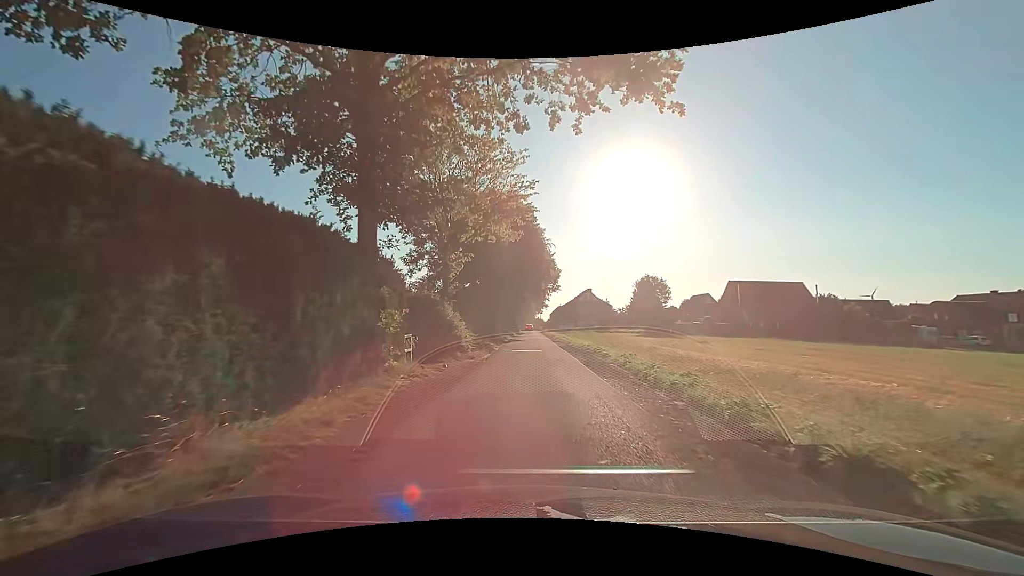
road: residential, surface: asphalt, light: Day
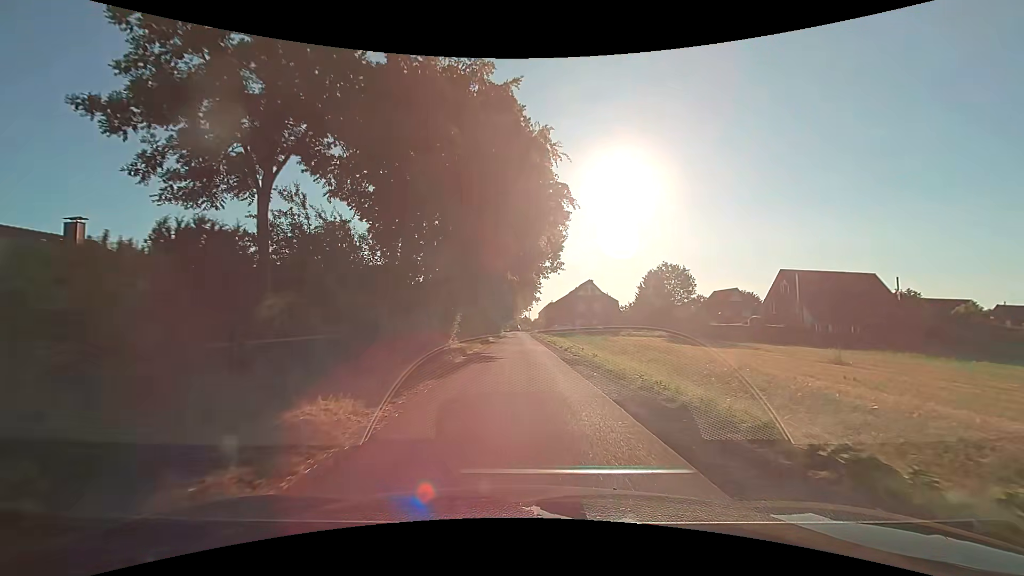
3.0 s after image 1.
(+0.6, +24.5) m; +2°
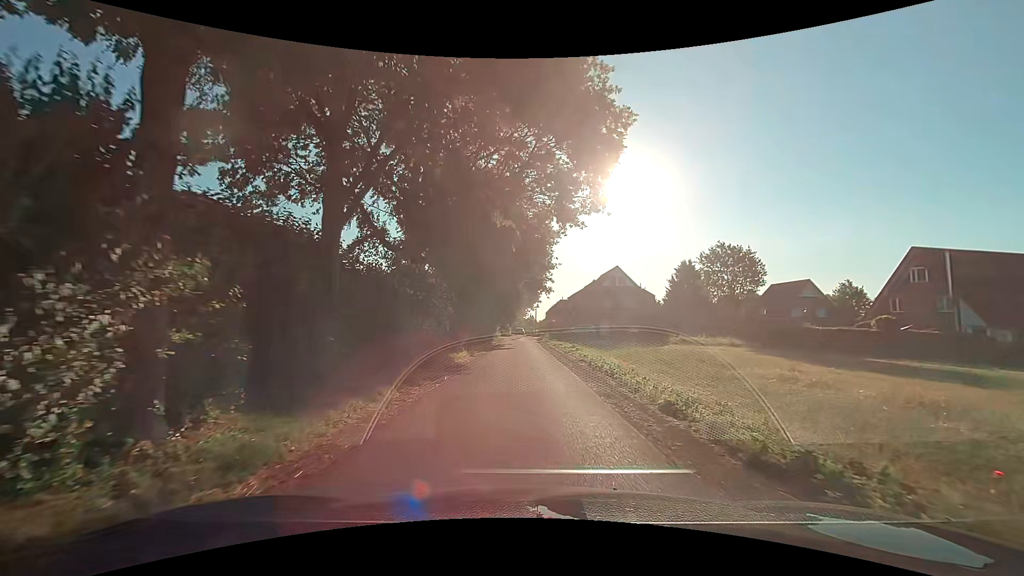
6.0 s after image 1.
(0.0, +23.0) m; -1°
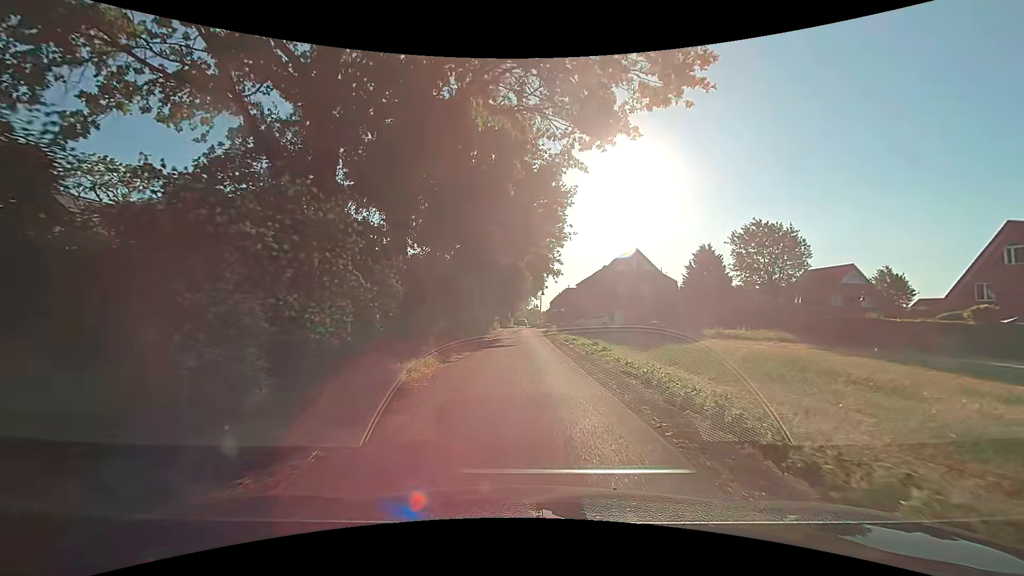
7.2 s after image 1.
(+0.1, +8.9) m; 0°
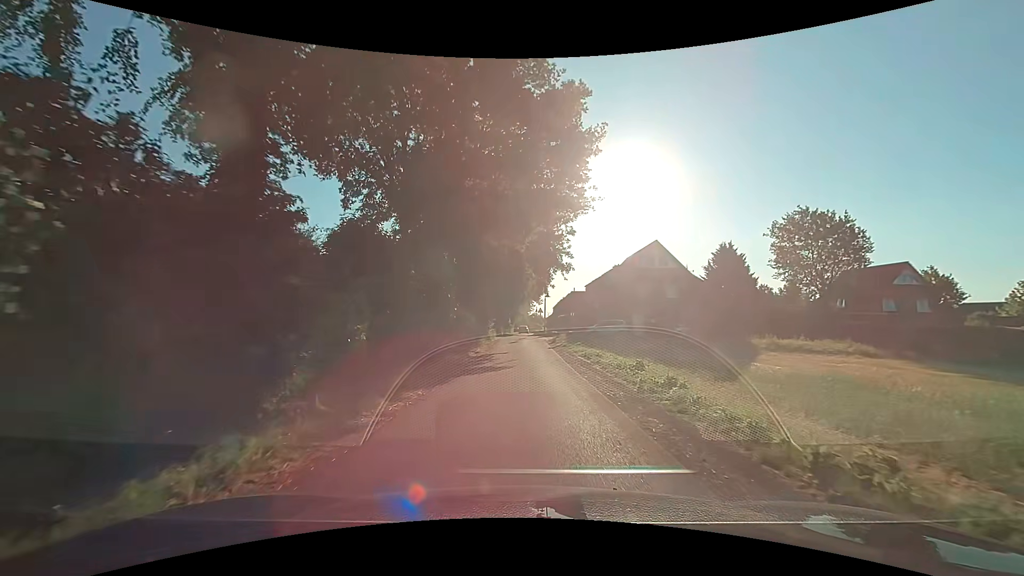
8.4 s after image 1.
(+0.1, +9.0) m; +1°
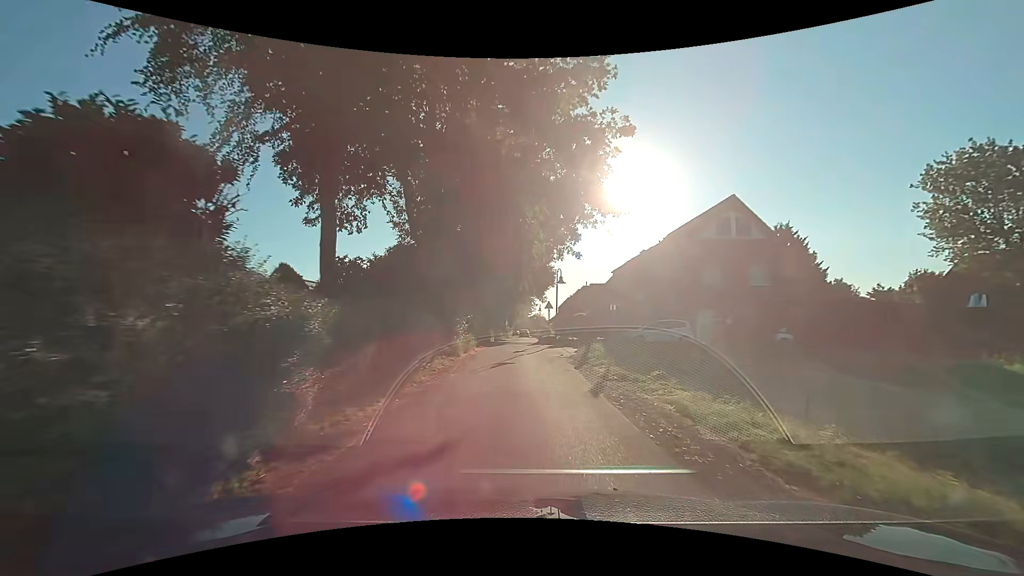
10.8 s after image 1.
(-0.1, +18.1) m; 0°
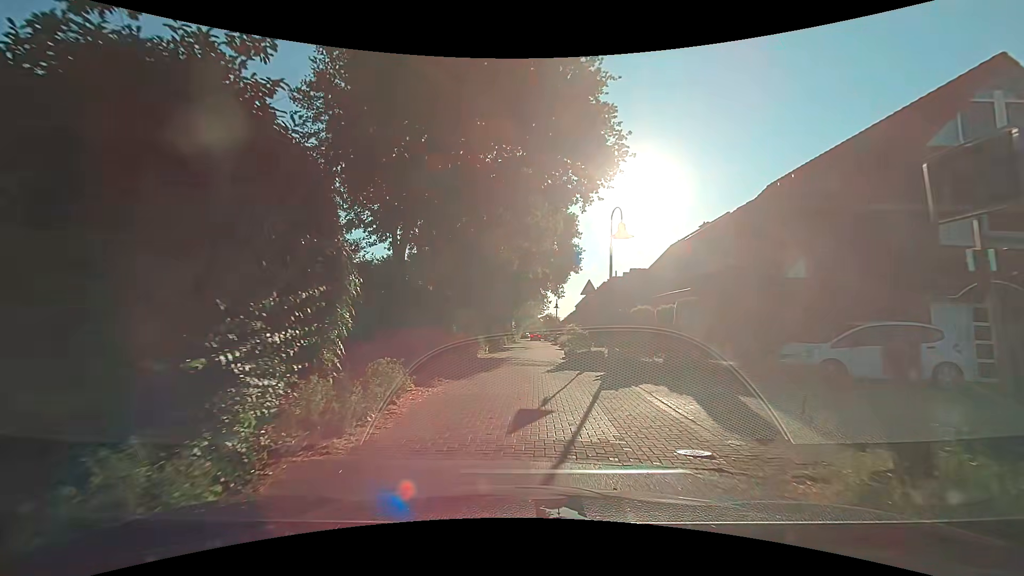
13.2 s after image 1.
(-0.3, +16.6) m; -2°
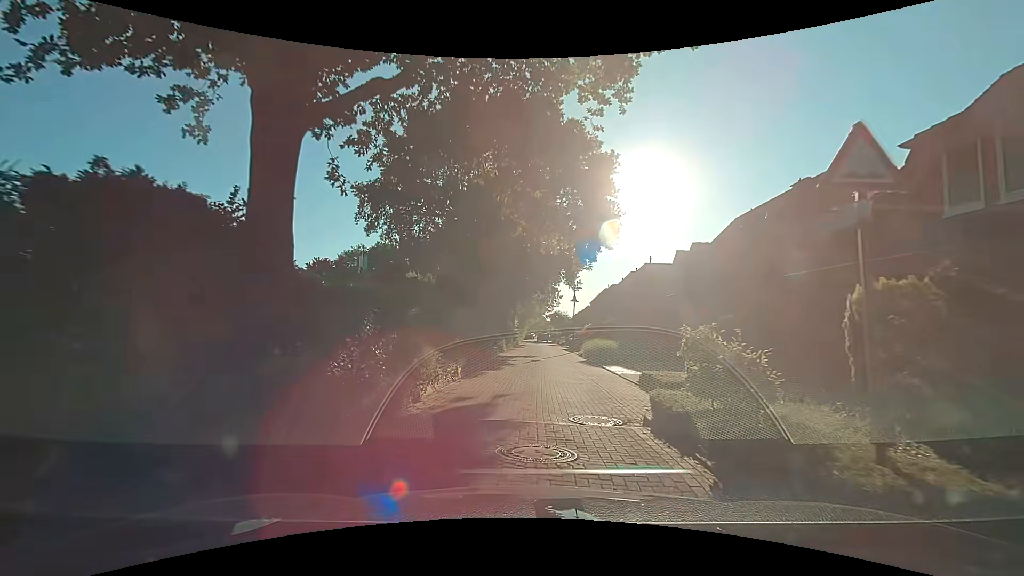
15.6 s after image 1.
(-0.2, +13.1) m; 0°
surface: paving_stones
